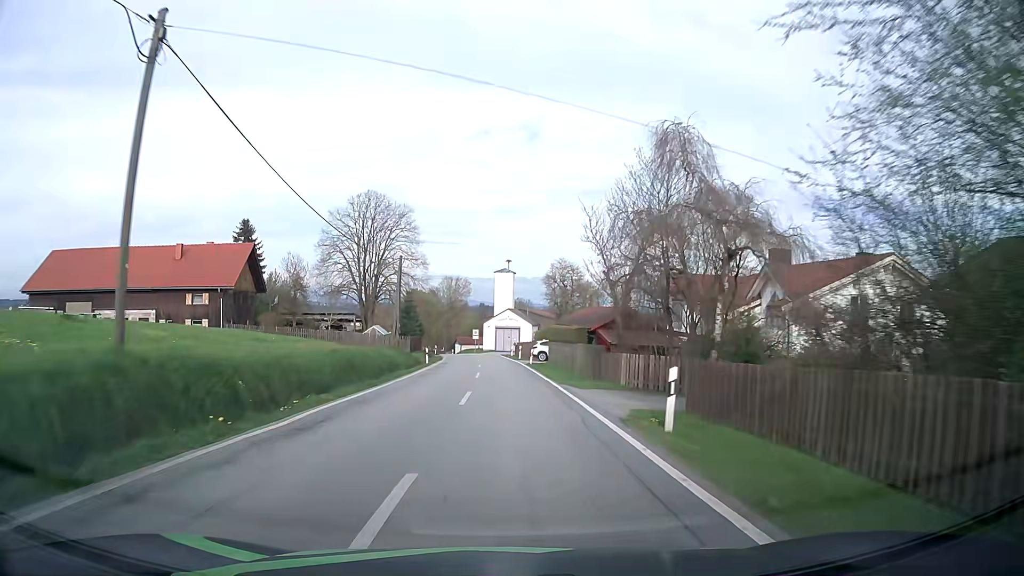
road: tertiary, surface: asphalt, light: Day
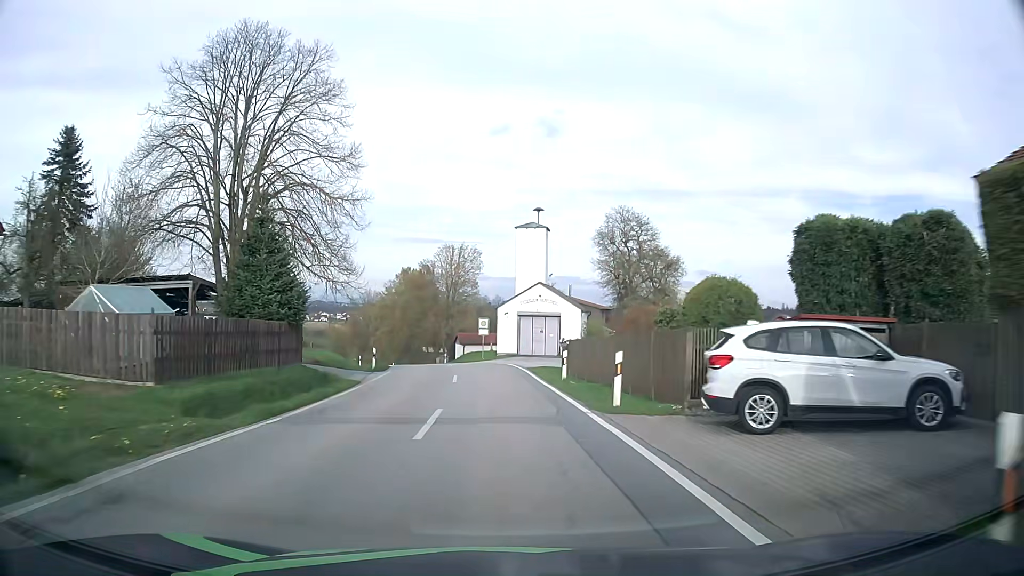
(-0.3, +42.0) m; -2°
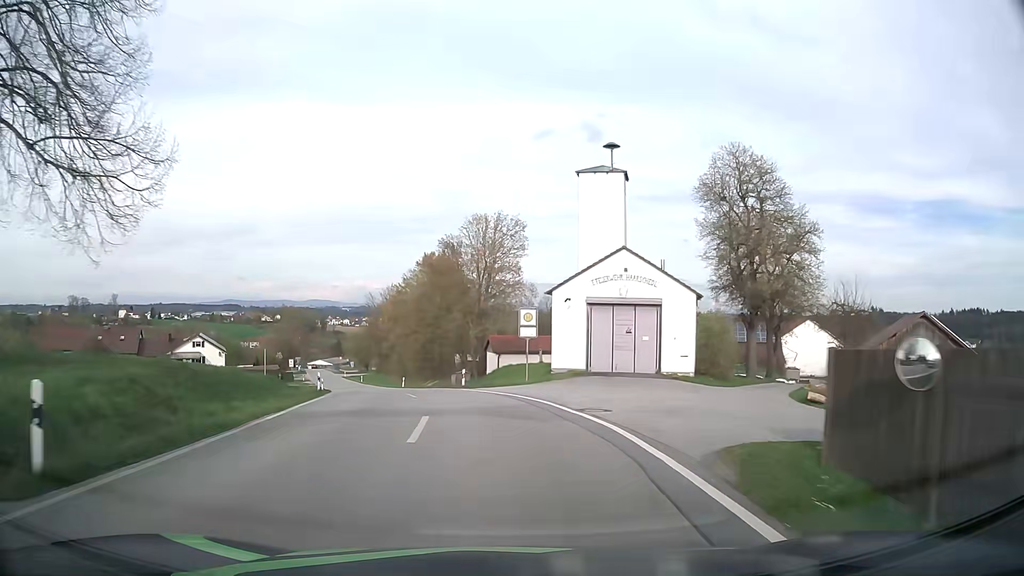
(-0.6, +24.5) m; -4°
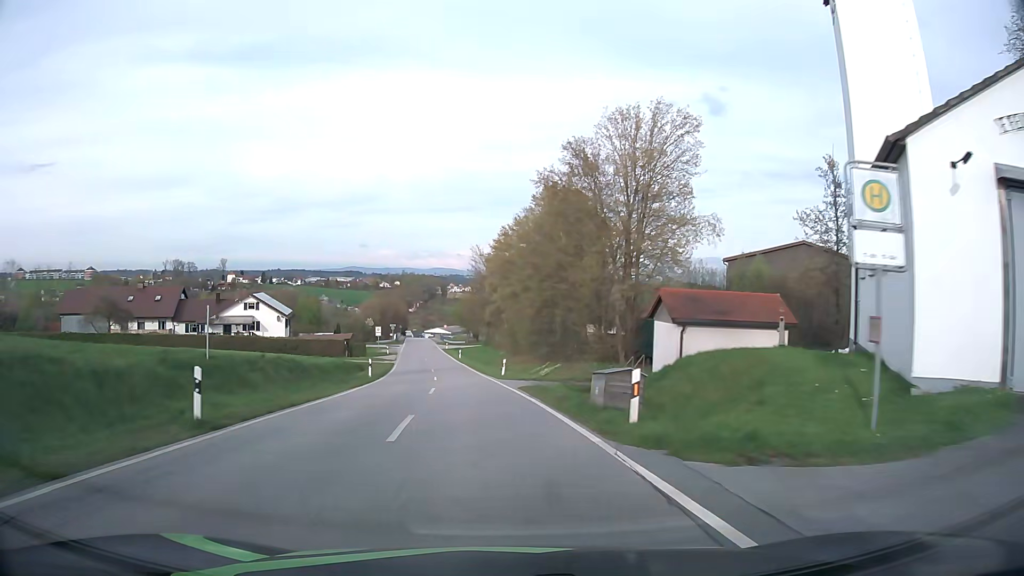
(-2.0, +24.0) m; -10°
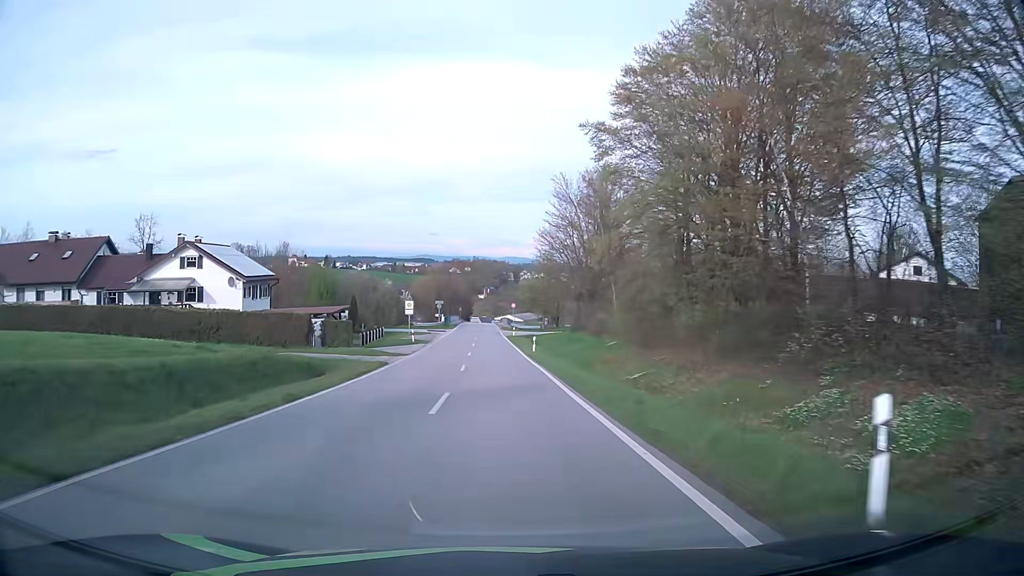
(-2.4, +34.6) m; -6°
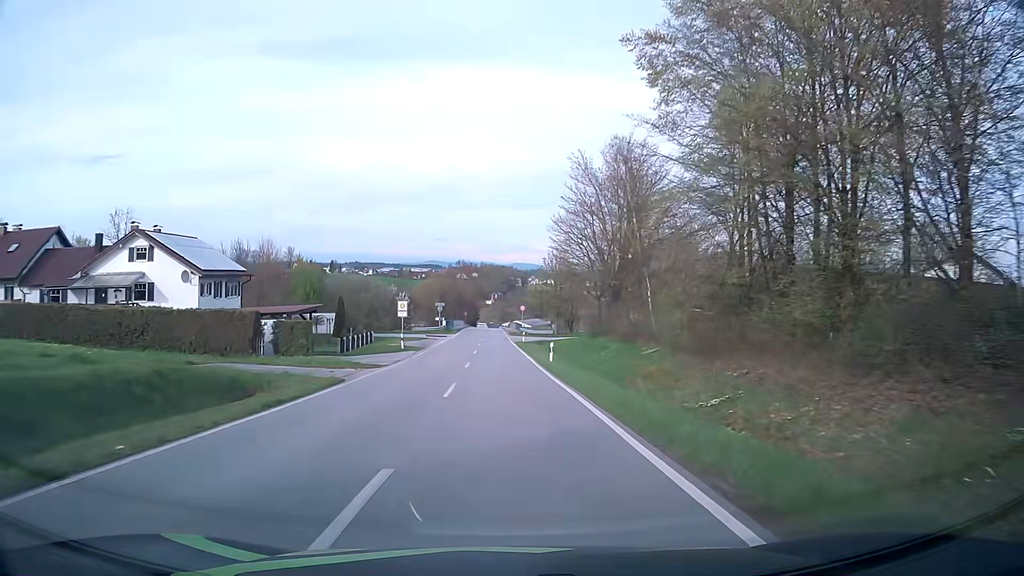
(0.0, +9.1) m; 0°
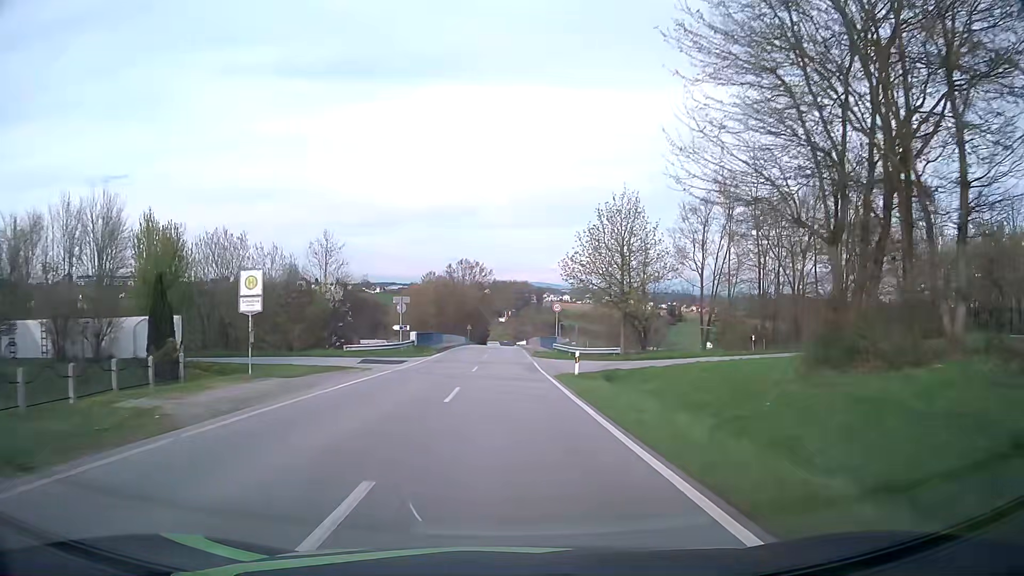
(-0.7, +37.1) m; -1°
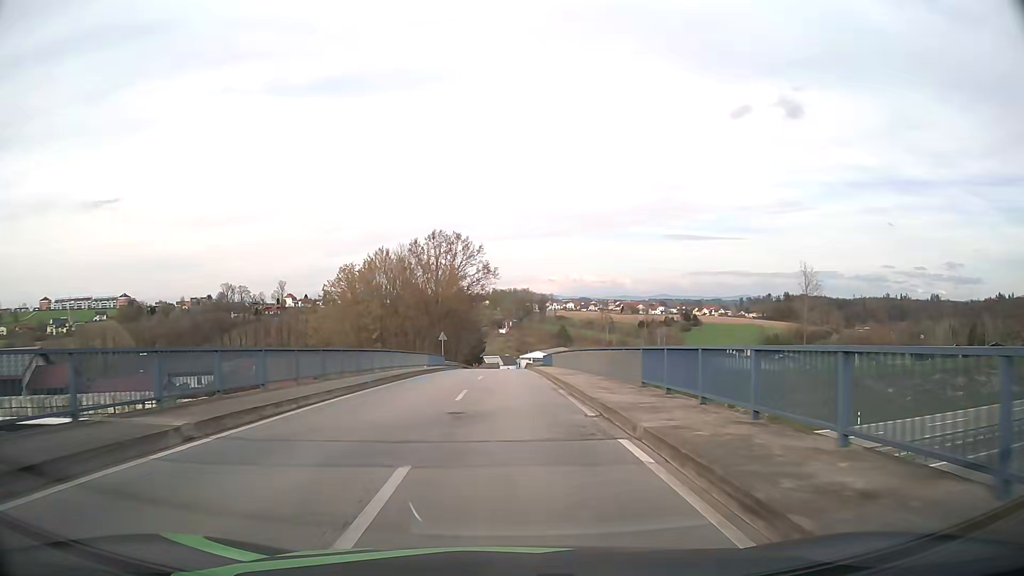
(-0.2, +47.0) m; 0°
(0, +10) (0, +20) (0, +30) (0, +40) (0, +50) (0, +60) (0, +70) (0, +80) (0, +90) (0, +100) m
